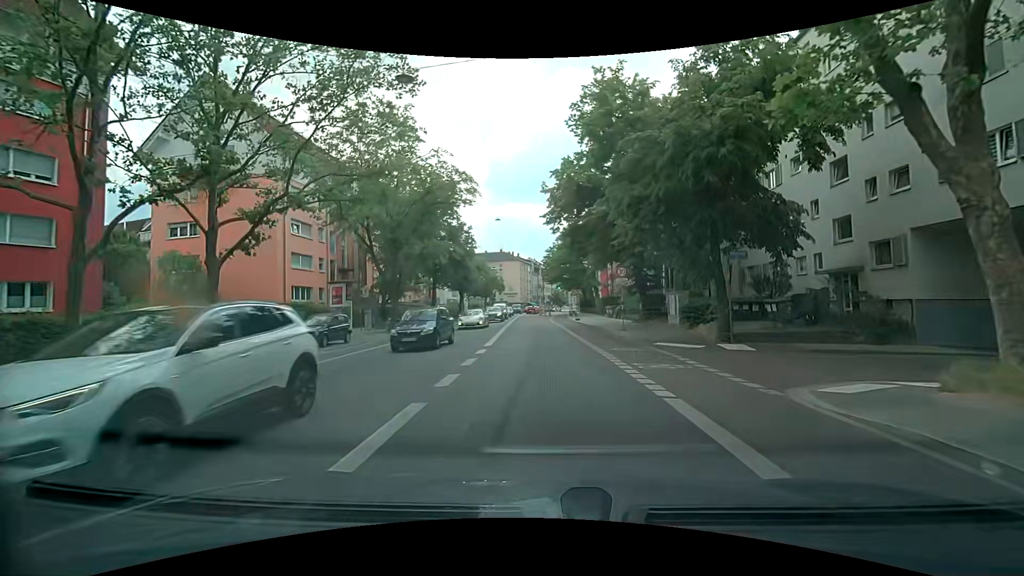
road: secondary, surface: asphalt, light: Day
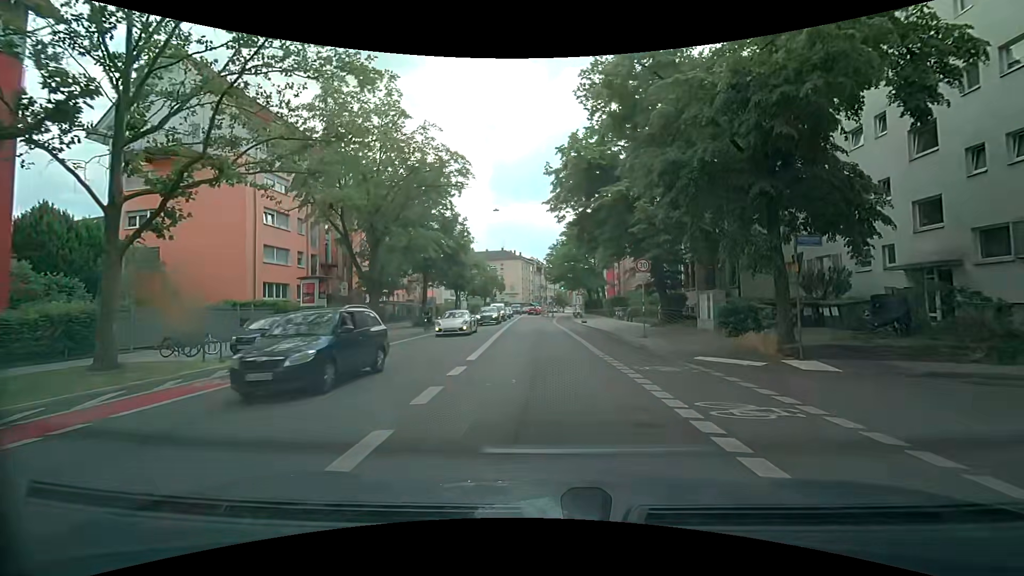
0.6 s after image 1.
(0.0, +4.6) m; 0°
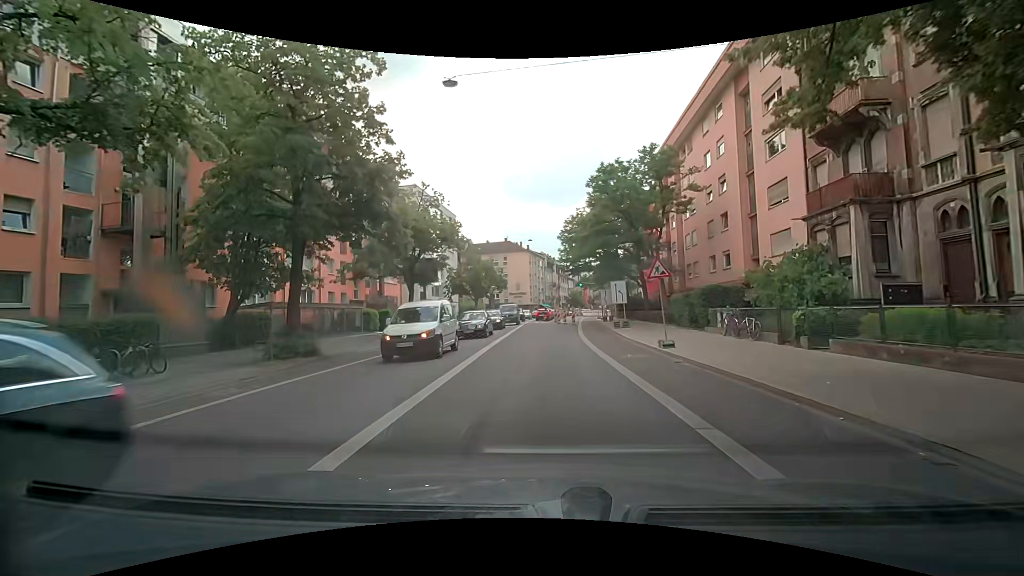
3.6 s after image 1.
(-0.4, +24.0) m; -1°
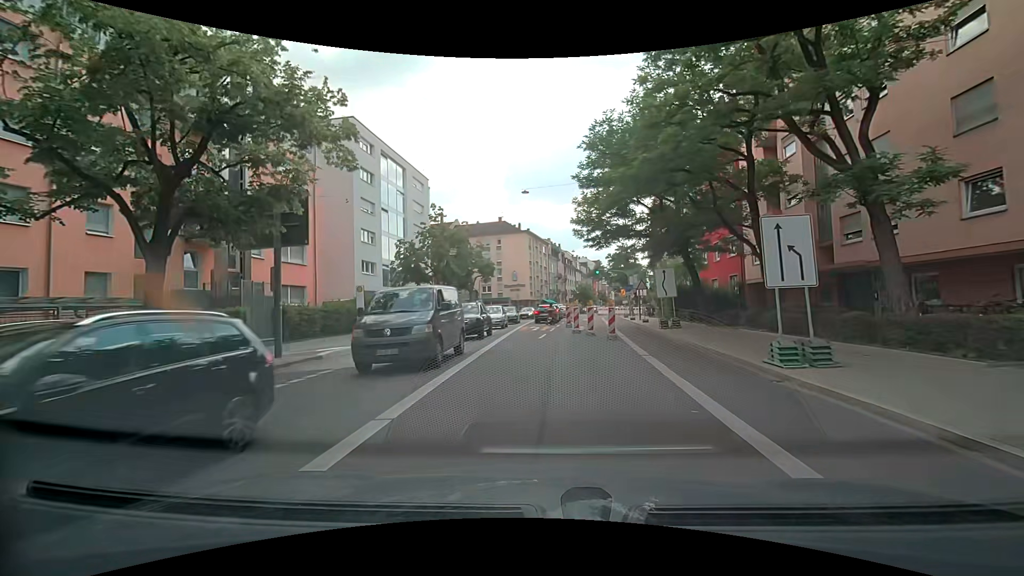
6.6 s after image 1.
(-0.1, +22.3) m; -1°
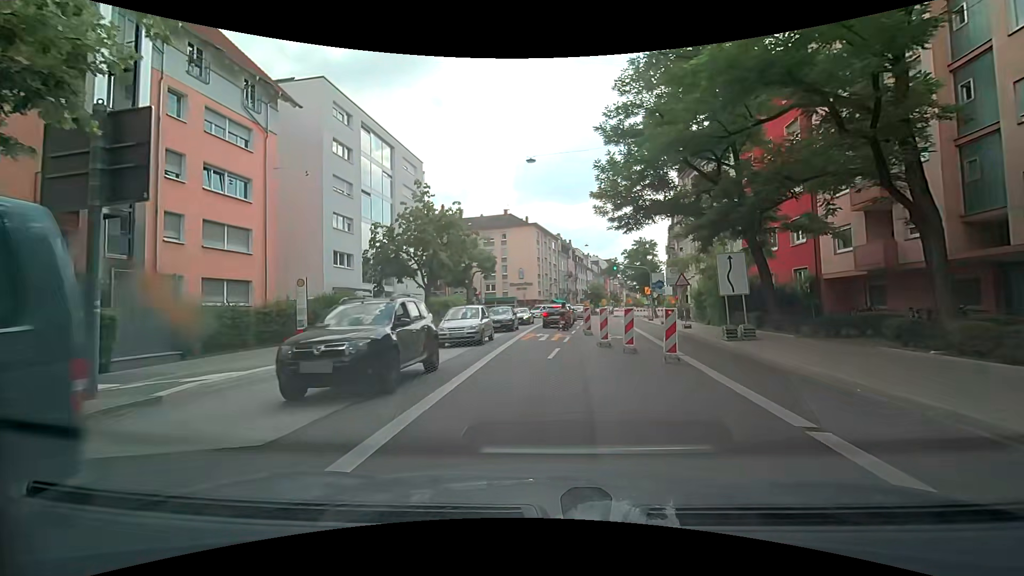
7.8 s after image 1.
(0.0, +7.6) m; +1°
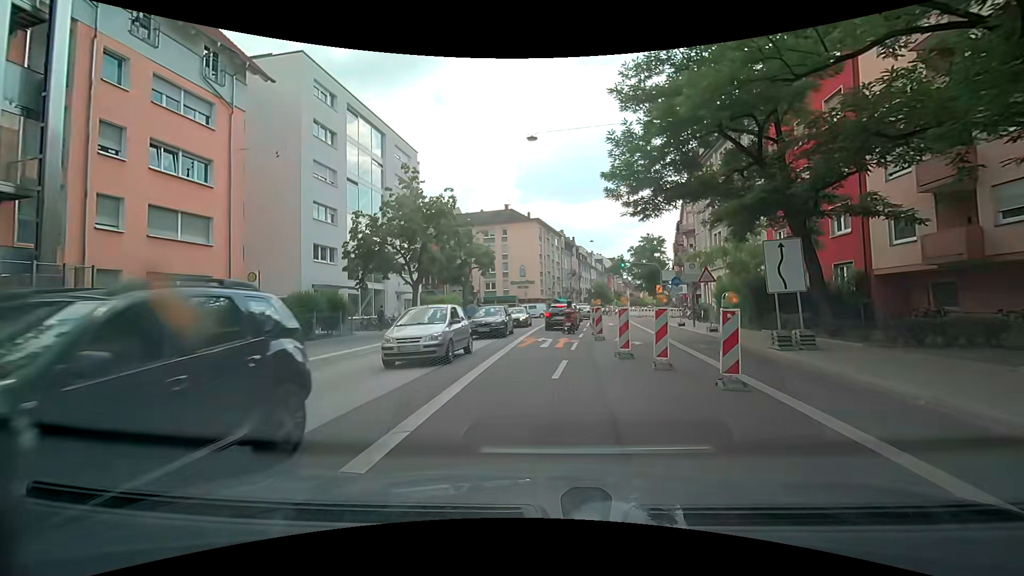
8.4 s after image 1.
(-0.1, +3.5) m; -1°
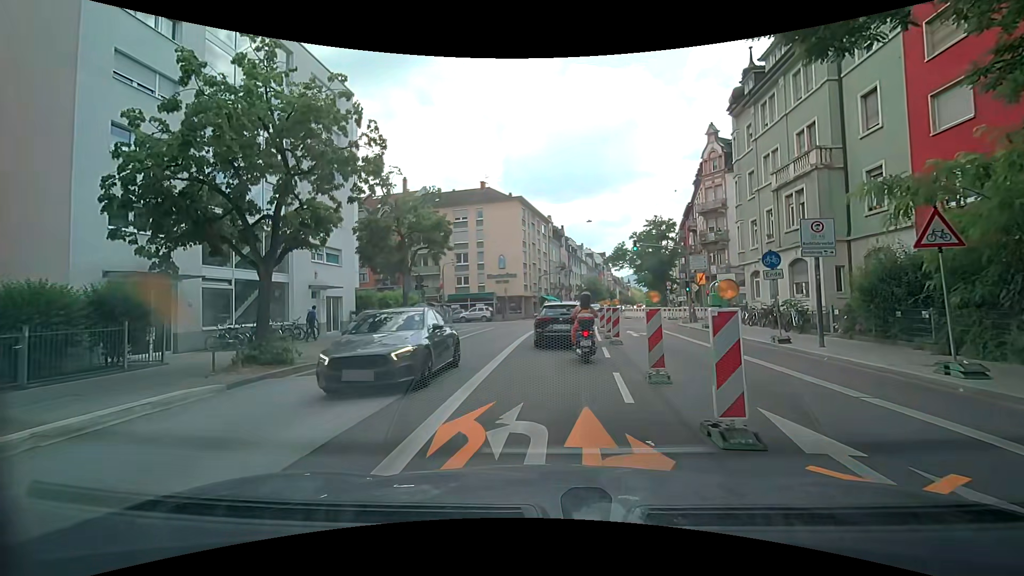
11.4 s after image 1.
(-0.1, +13.9) m; +3°
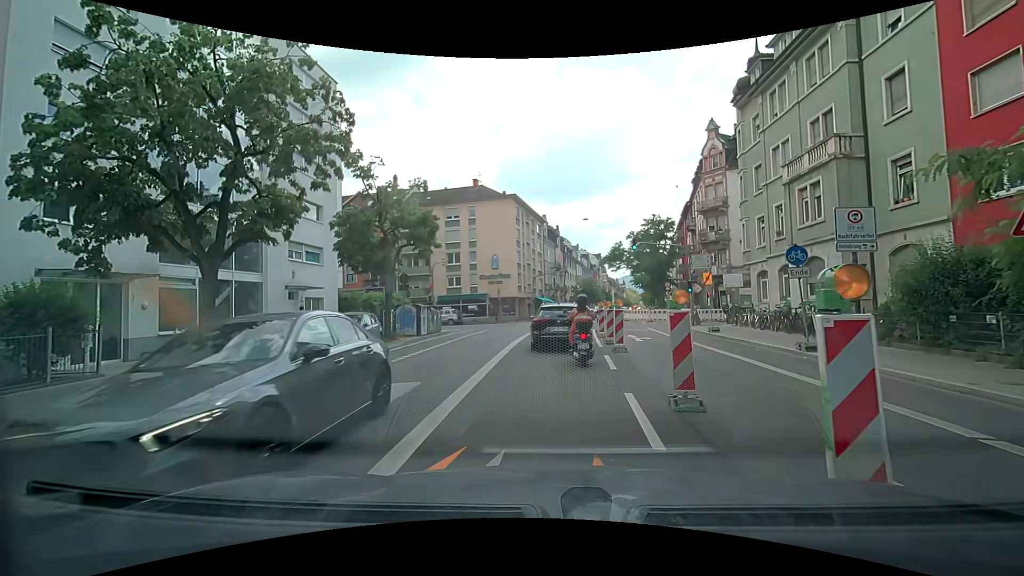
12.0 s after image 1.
(0.0, +2.1) m; 0°
